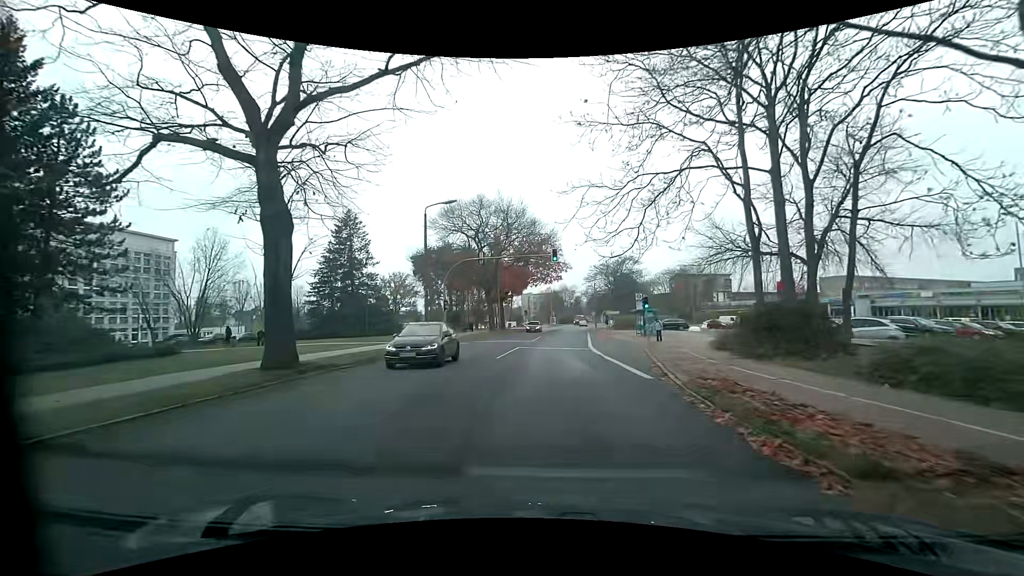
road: tertiary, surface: asphalt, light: Day
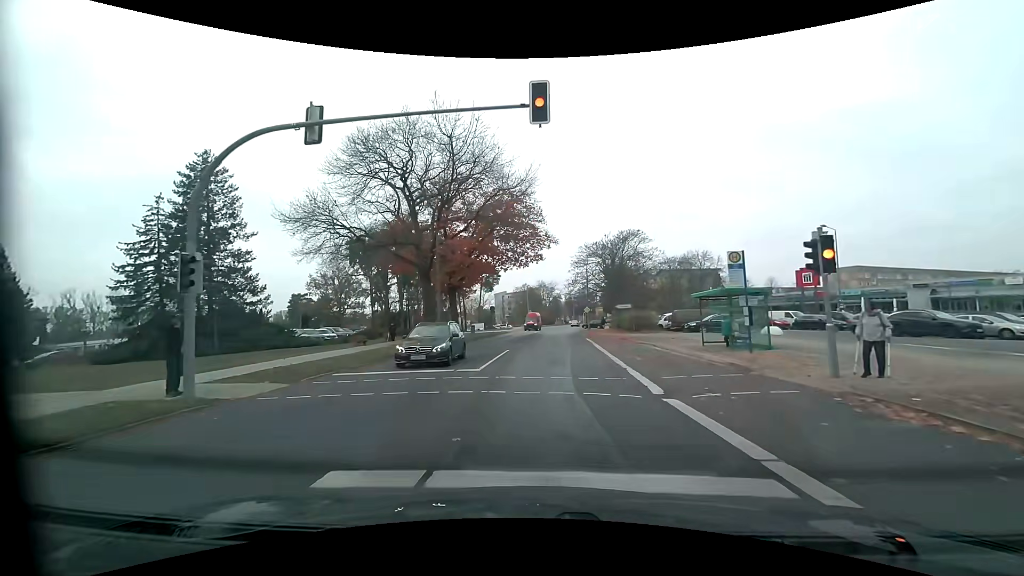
(+0.6, +24.7) m; +3°
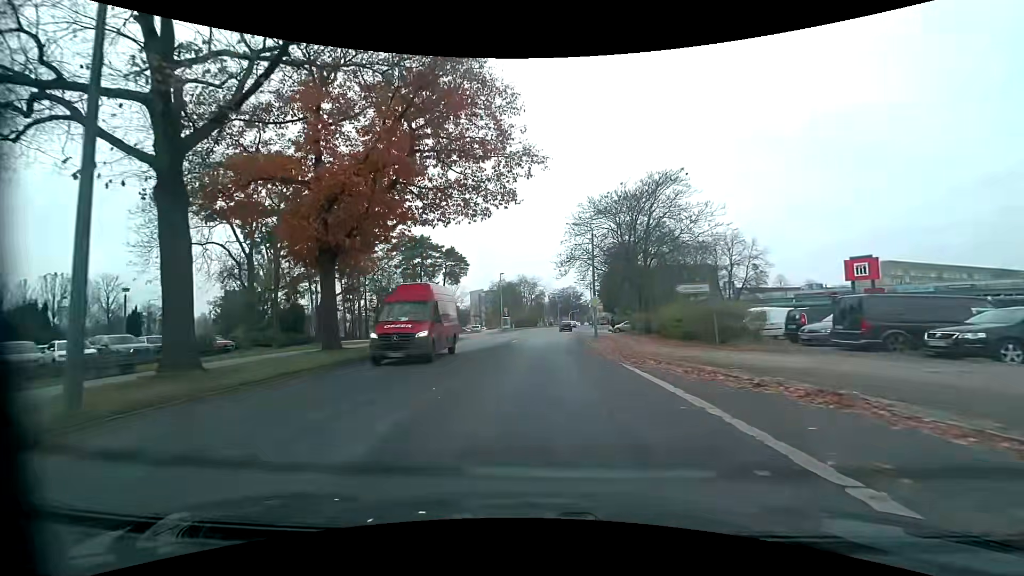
(+0.5, +25.9) m; +1°
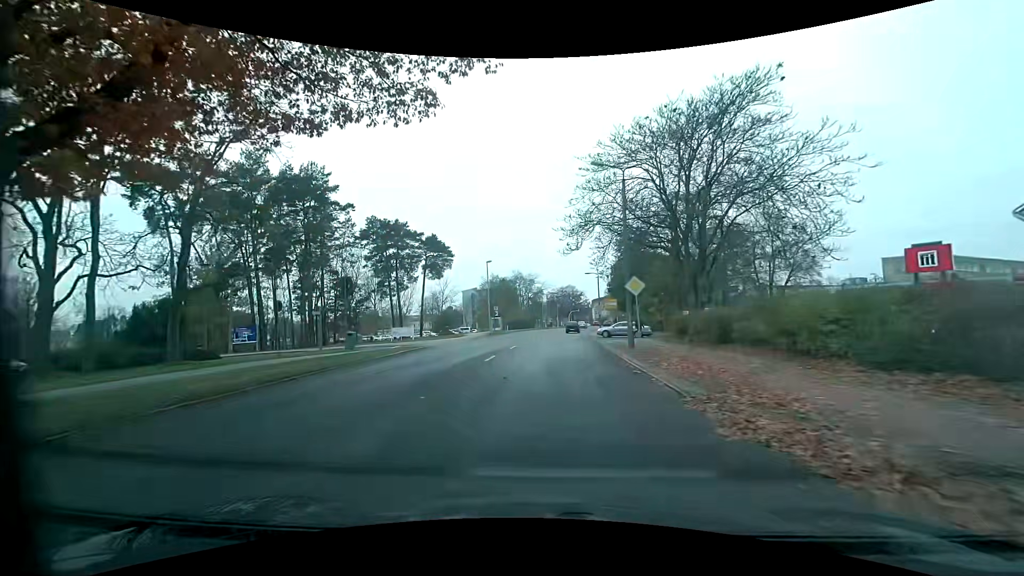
(+0.2, +15.0) m; +1°
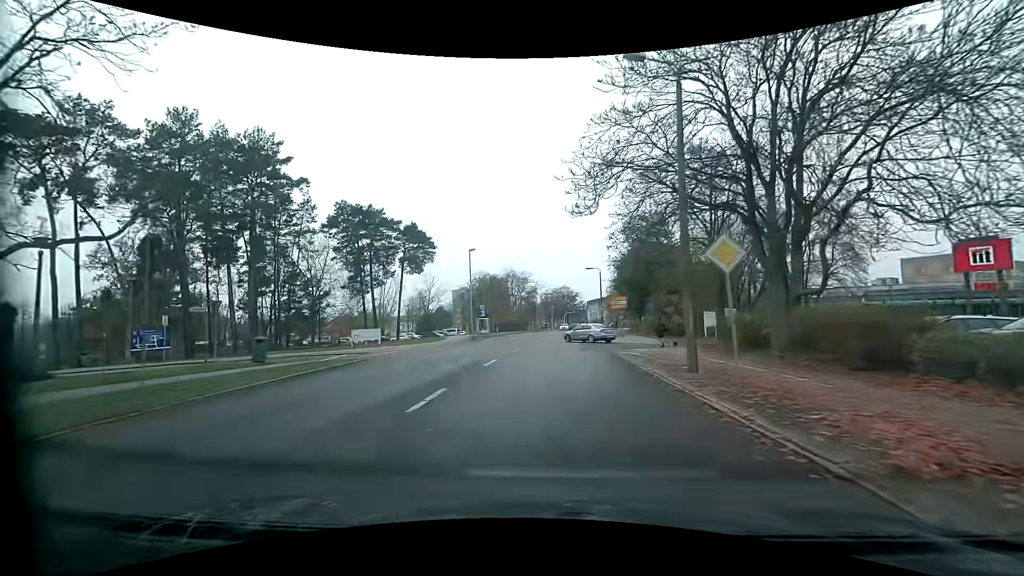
(0.0, +9.9) m; +1°
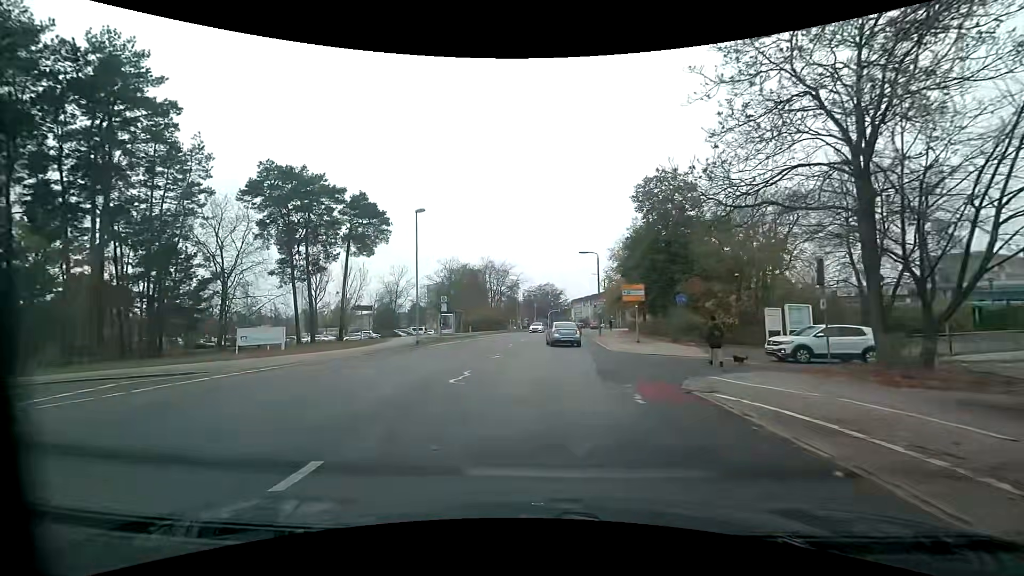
(+0.1, +14.7) m; +1°
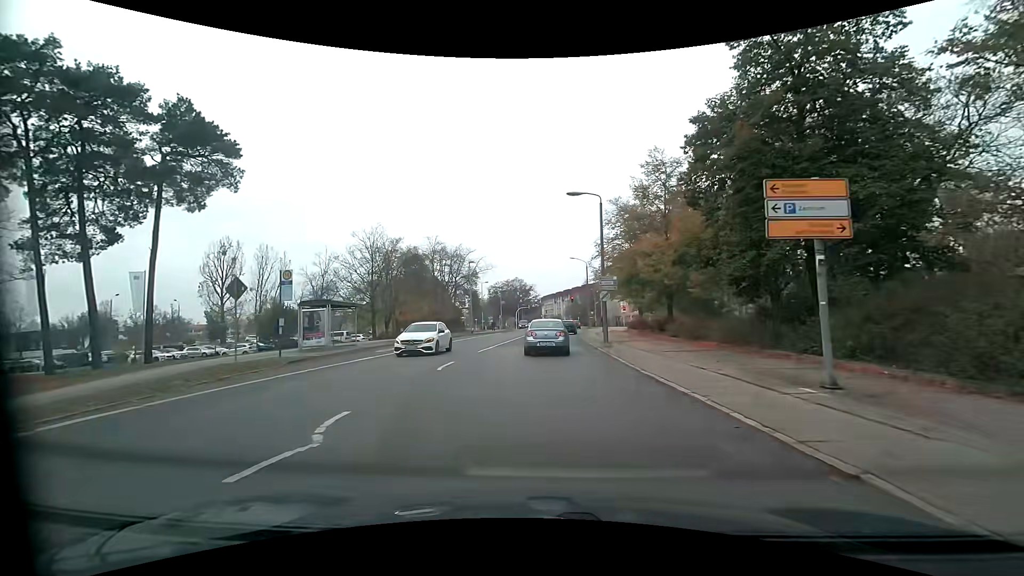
(+1.1, +23.6) m; +5°
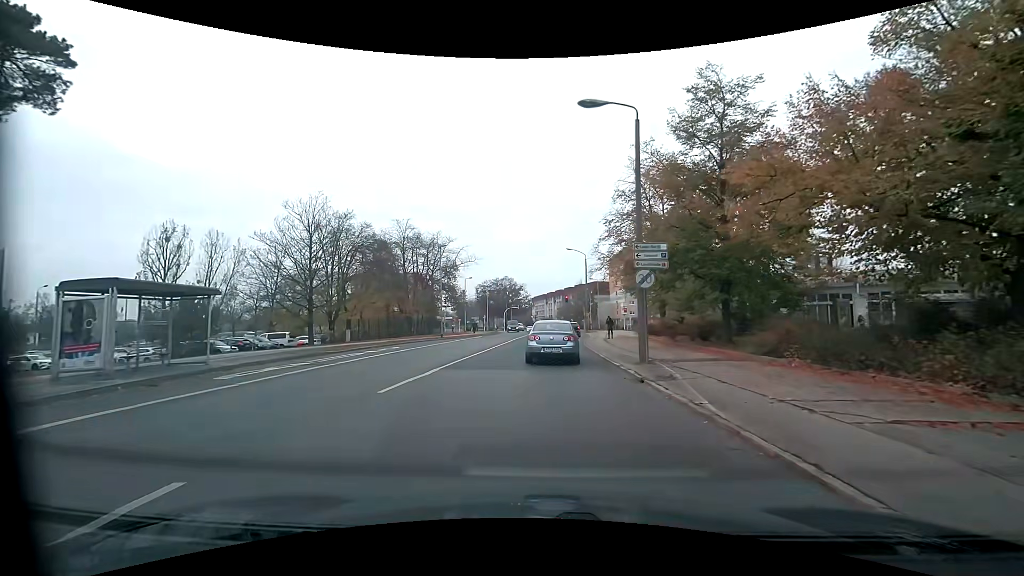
(+0.1, +12.3) m; +2°
(0, +10) (0, +20) (+1, +30) (+1, +40) (+2, +50) (+3, +60) (+3, +70) (+4, +80) (+4, +90) (+4, +100) m
